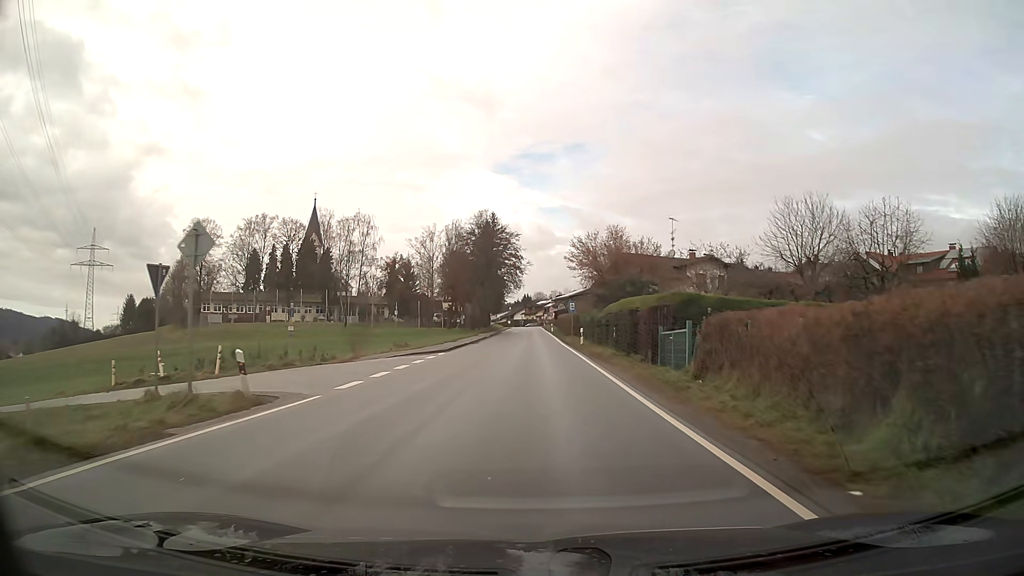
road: secondary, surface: asphalt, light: Day
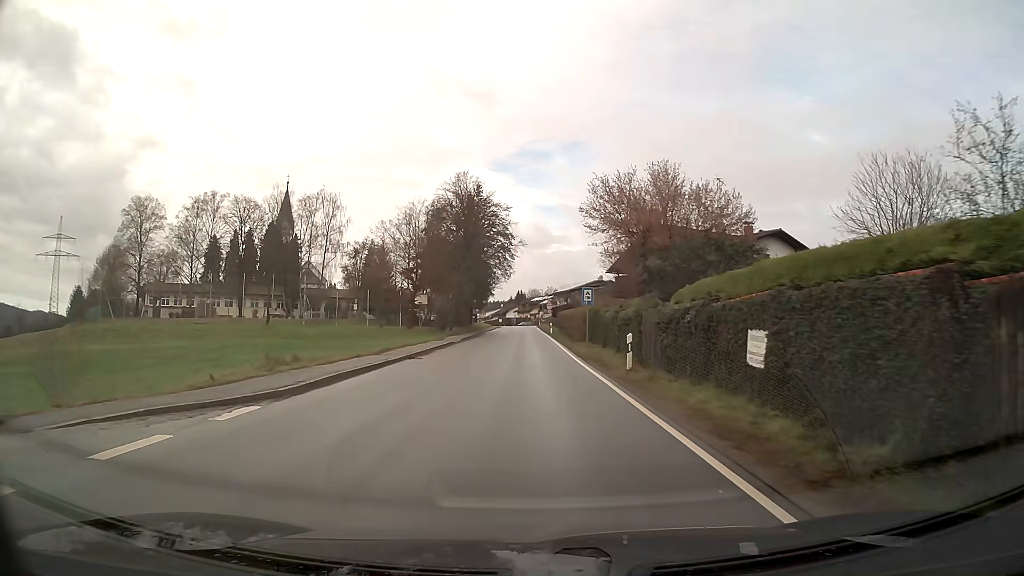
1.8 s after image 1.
(+0.1, +20.7) m; 0°
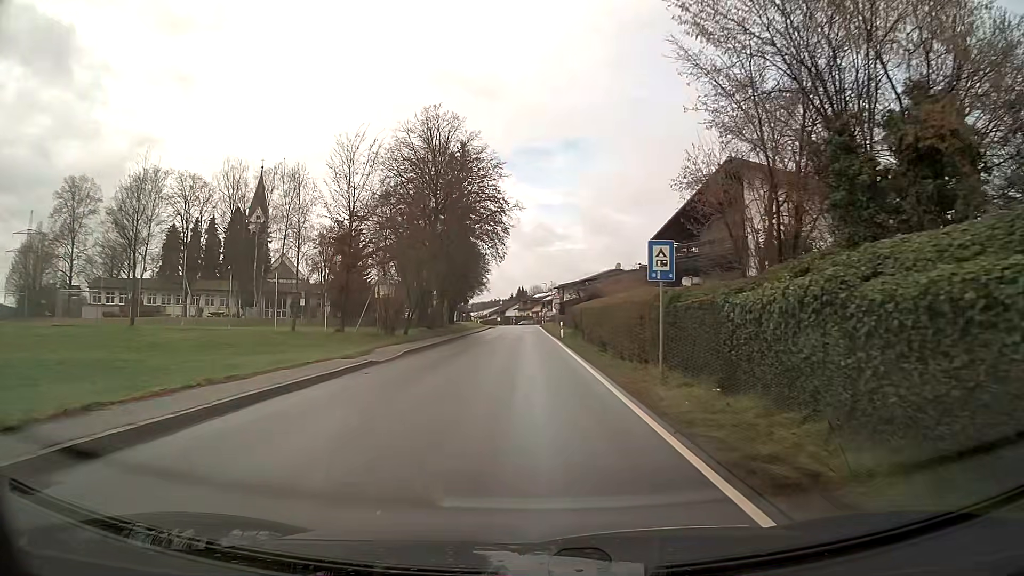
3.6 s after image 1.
(0.0, +19.9) m; 0°
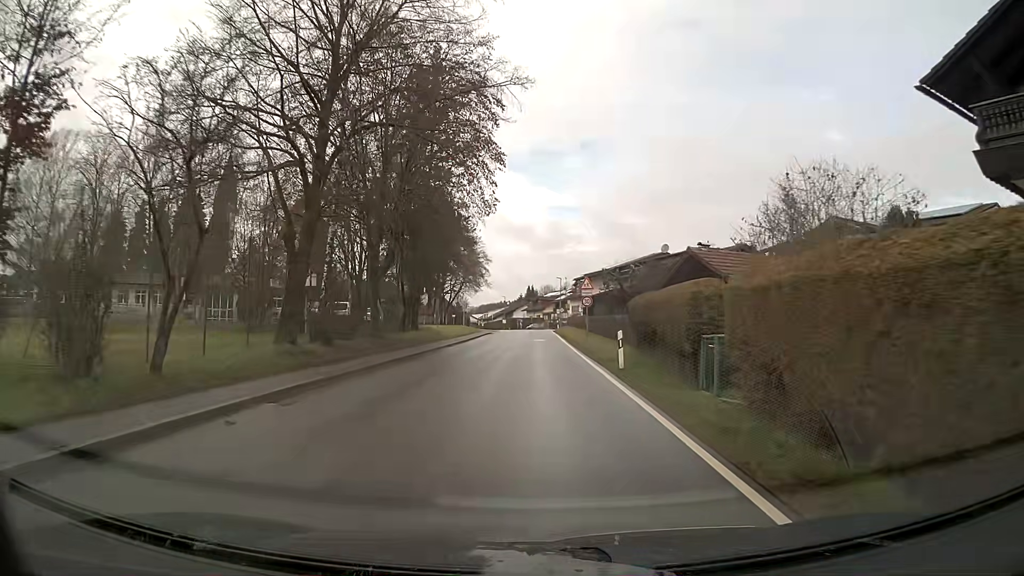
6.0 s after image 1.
(-0.2, +24.4) m; -1°
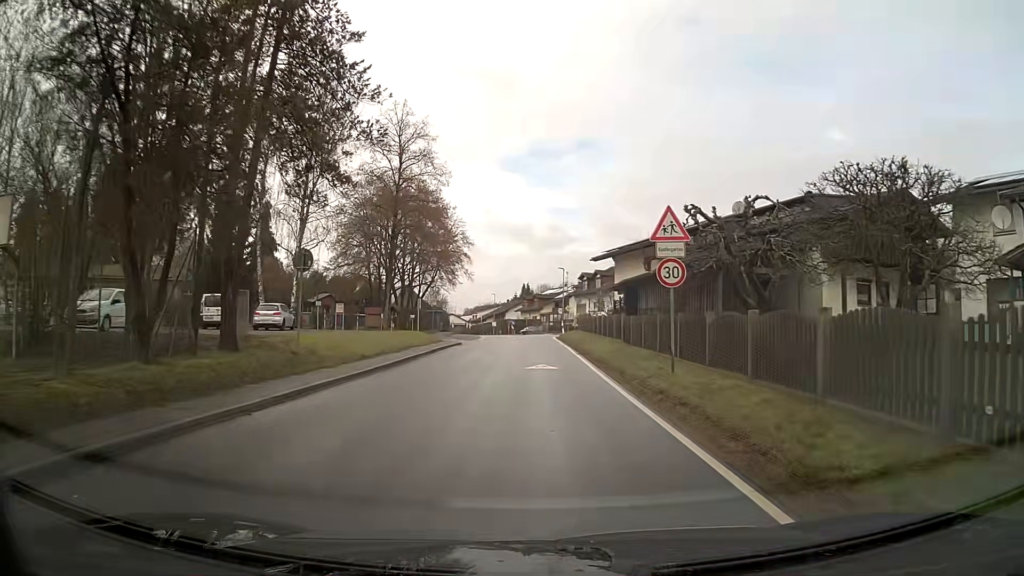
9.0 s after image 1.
(+0.2, +23.3) m; 0°
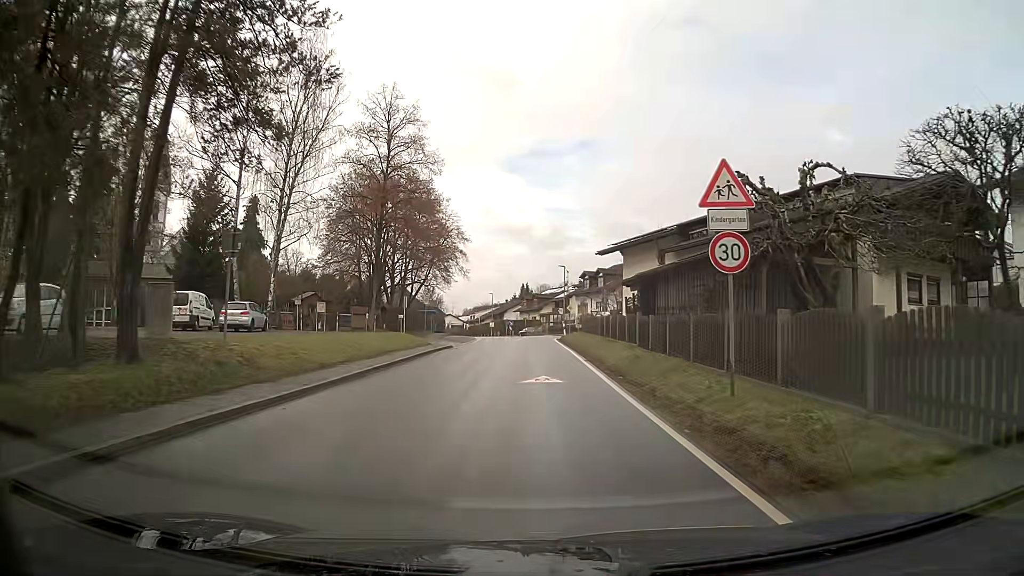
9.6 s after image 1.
(0.0, +4.2) m; 0°
(0, +10) (0, +20) (0, +30) (0, +40) (0, +50) (0, +60) (0, +70) (-1, +80) (-3, +90) (-6, +99) m
